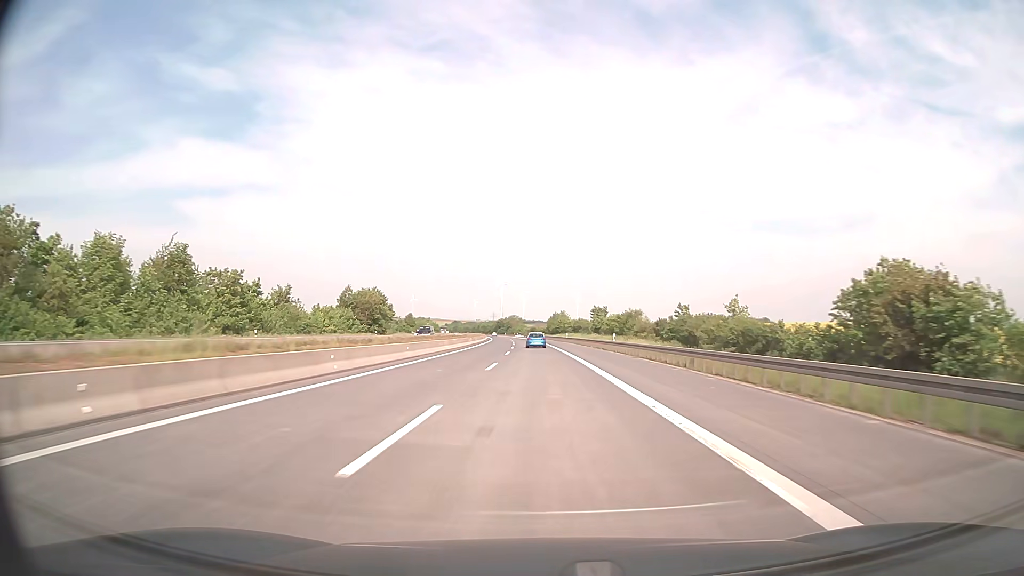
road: motorway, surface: asphalt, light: Day
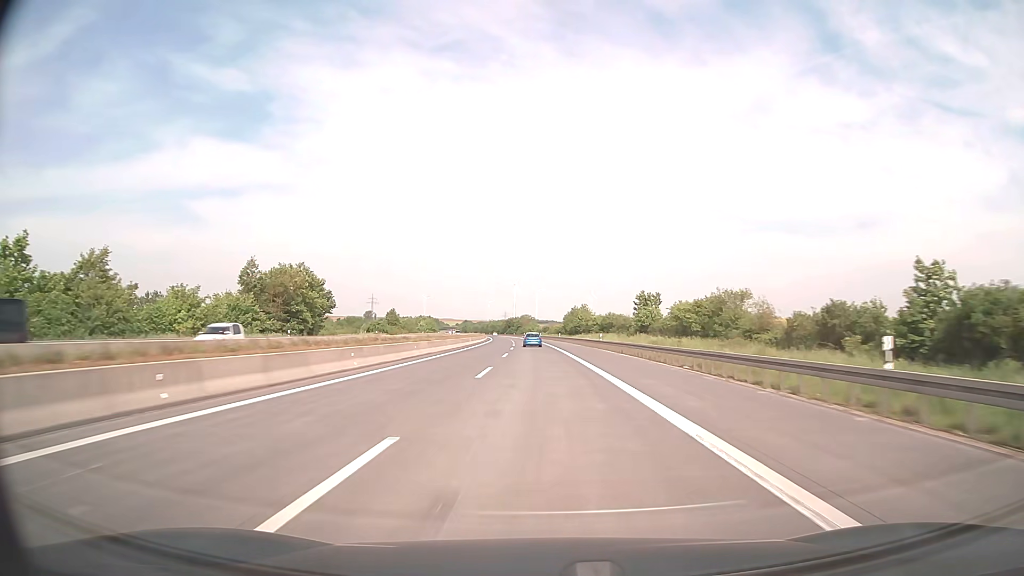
(-0.4, +39.7) m; -1°
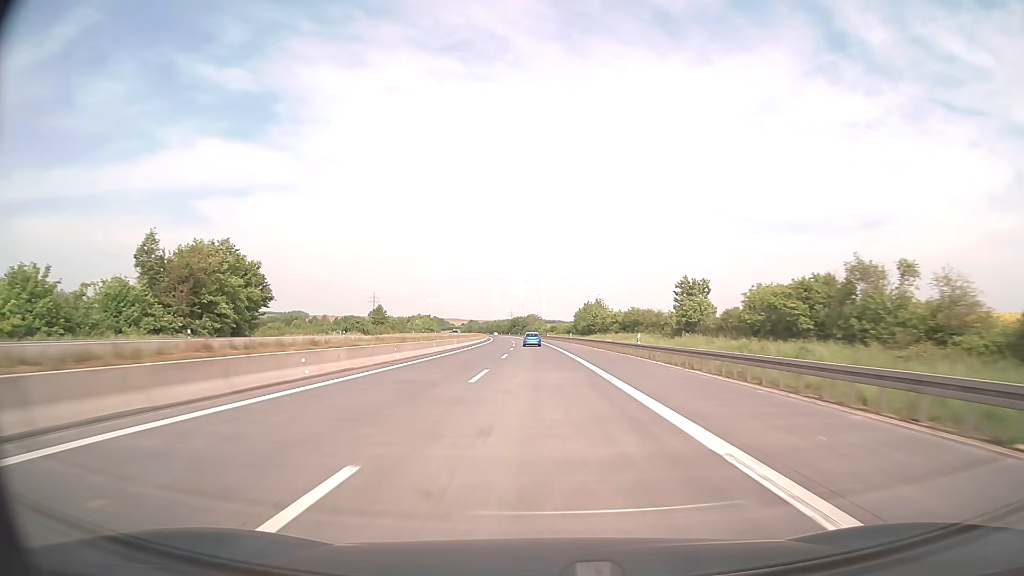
(-0.1, +19.9) m; -1°
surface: concrete
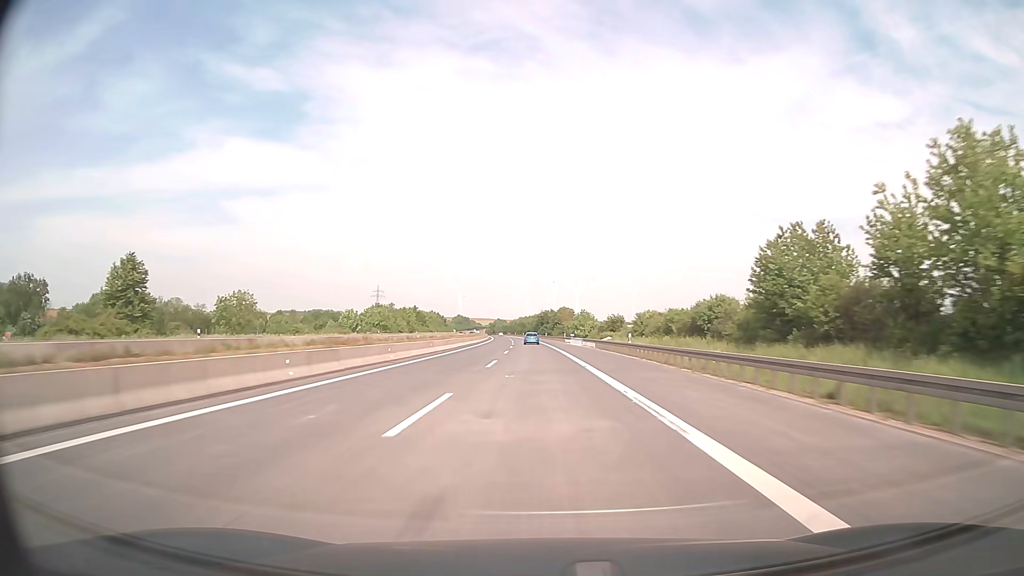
(-2.3, +99.4) m; -3°
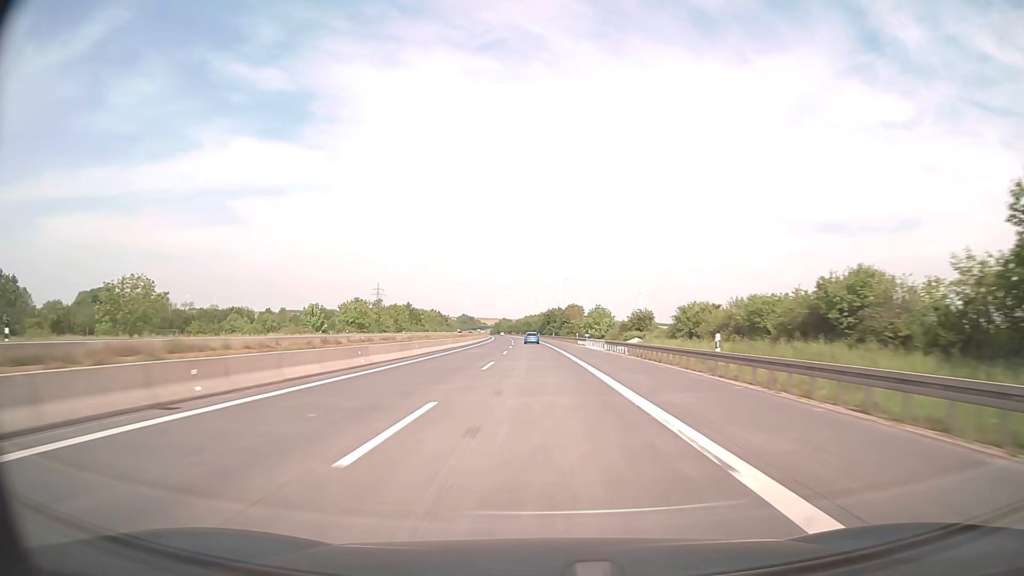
(-0.1, +19.9) m; 0°
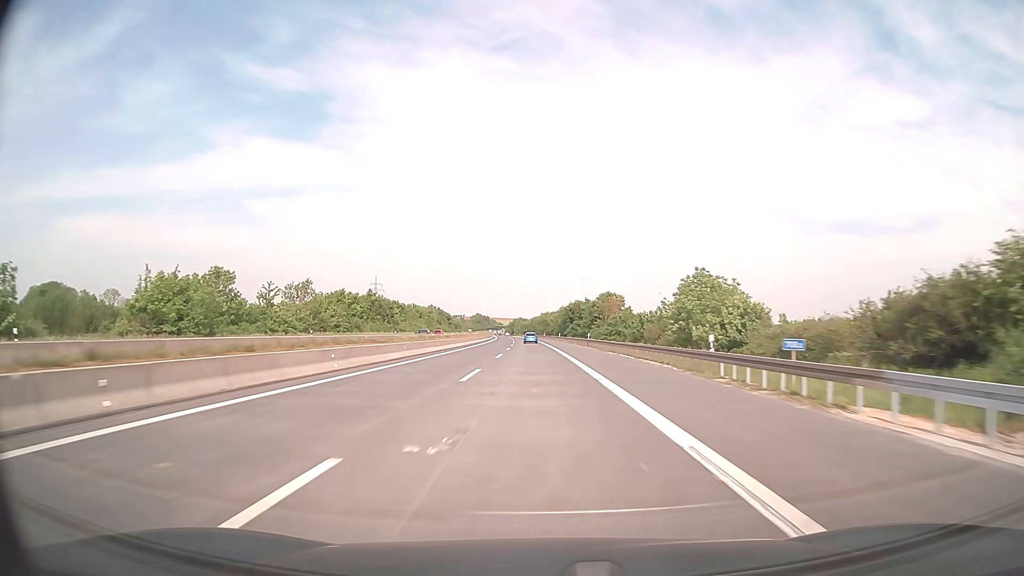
(-0.8, +59.6) m; -2°
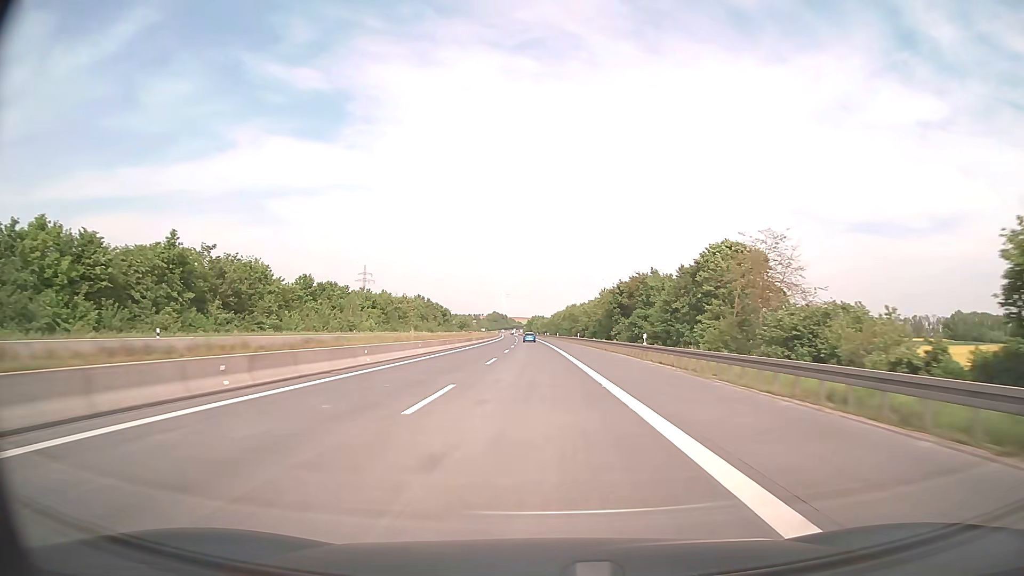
(-1.4, +79.4) m; -2°
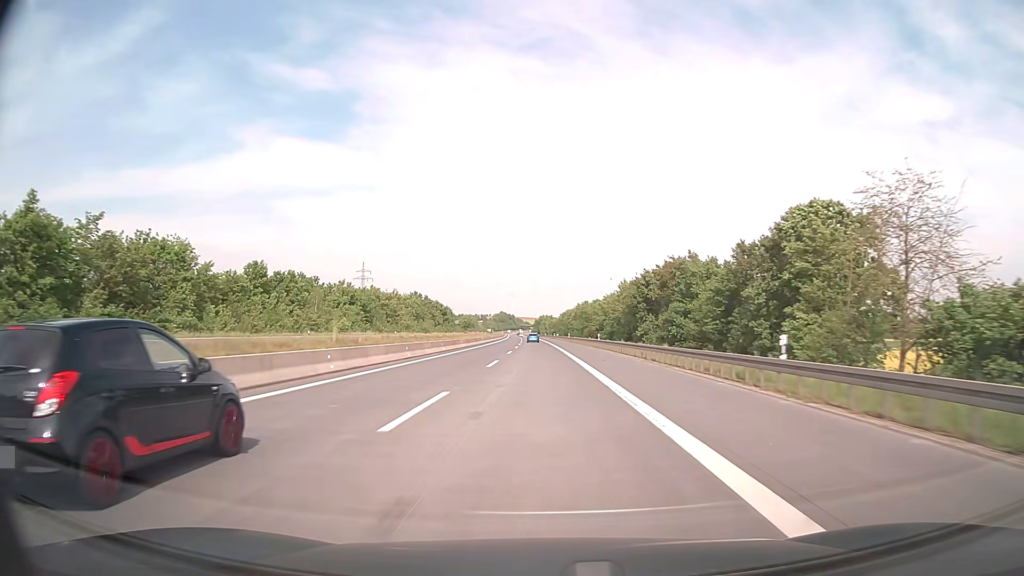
(-0.1, +19.8) m; -1°
(0, +10) (0, +20) (0, +30) (0, +40) (0, +50) (-1, +60) (-1, +70) (-1, +80) (-1, +90) (-1, +100) m
